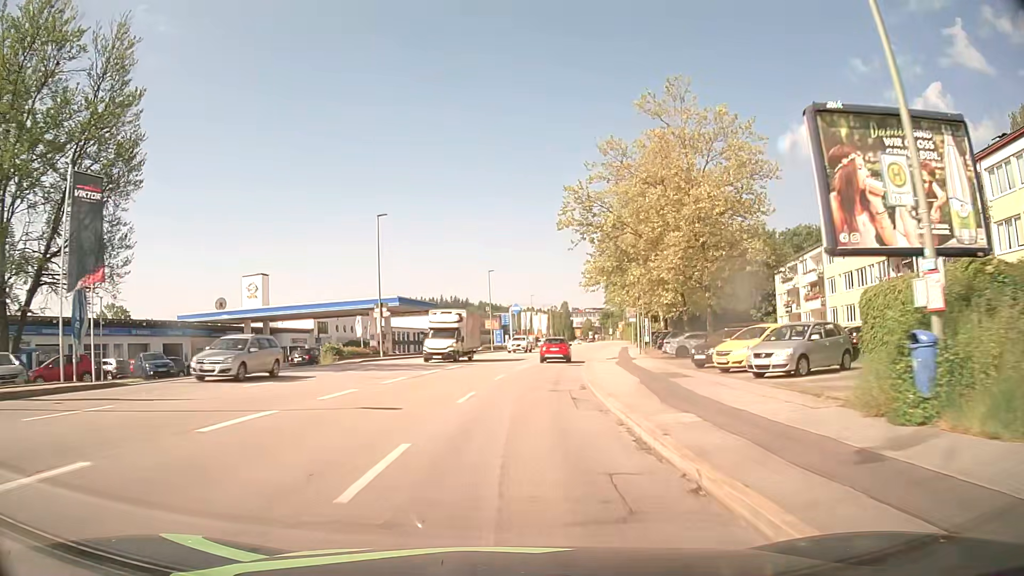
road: tertiary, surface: asphalt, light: Day
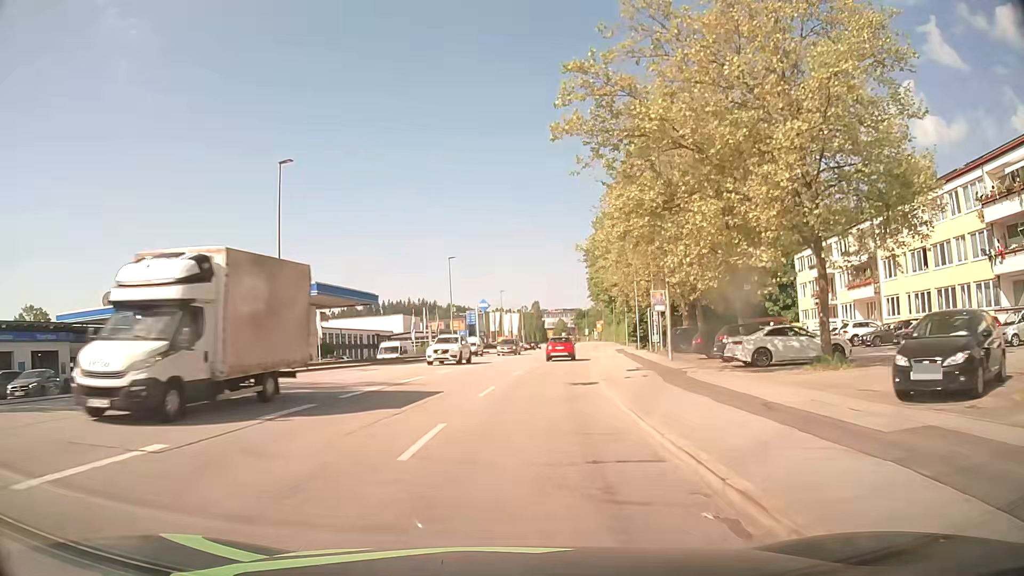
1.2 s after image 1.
(+0.3, +16.0) m; +3°
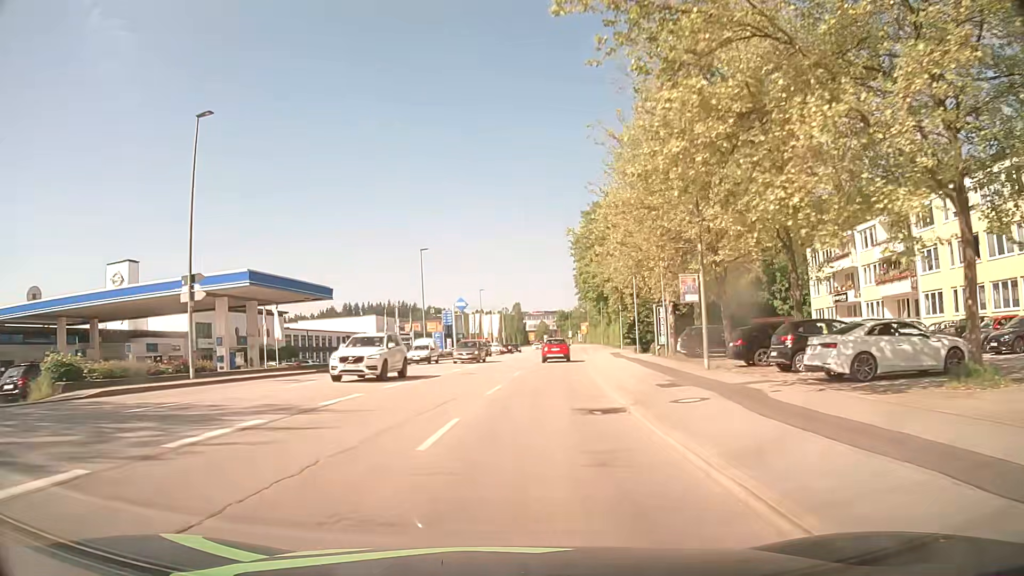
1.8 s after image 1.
(+0.1, +8.0) m; +1°
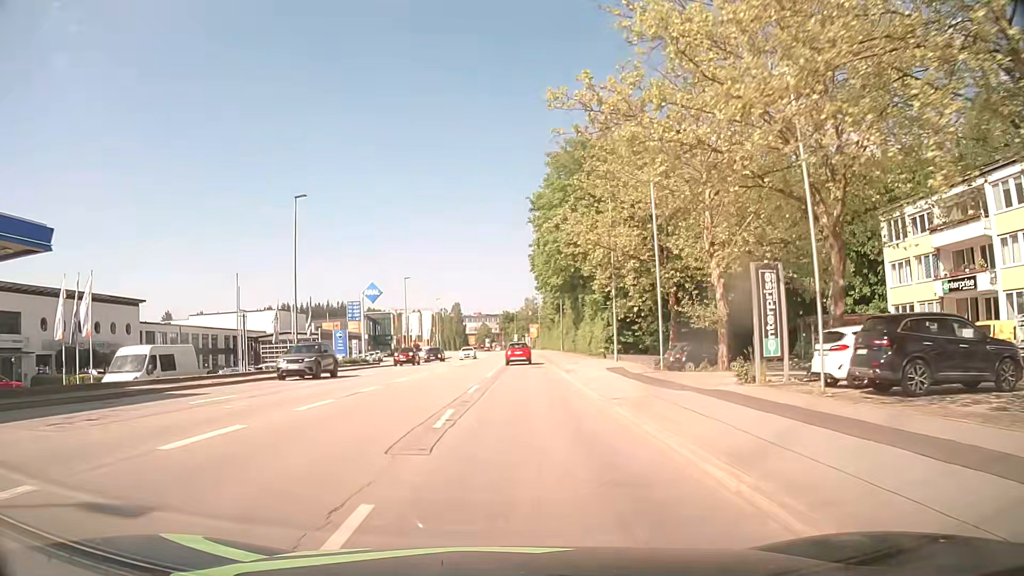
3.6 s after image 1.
(+1.1, +24.0) m; +5°
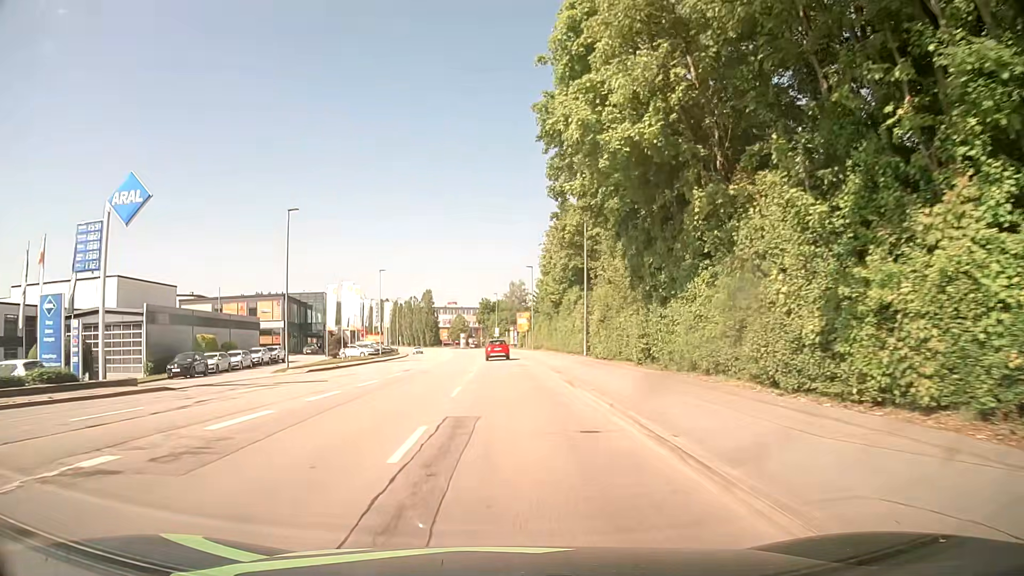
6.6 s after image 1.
(+1.0, +40.3) m; +2°
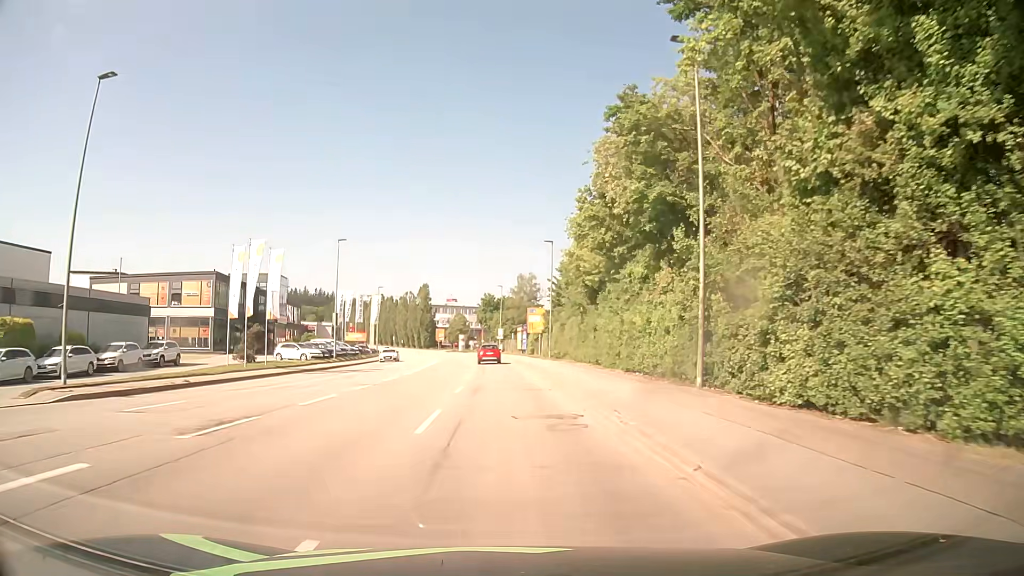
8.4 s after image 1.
(0.0, +24.2) m; 0°
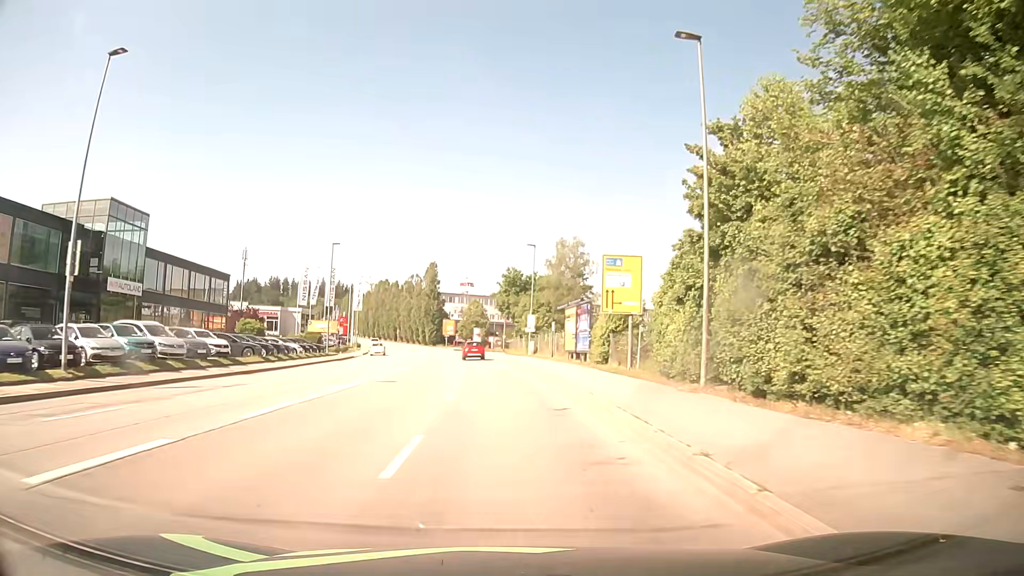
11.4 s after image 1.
(-0.8, +40.3) m; -3°
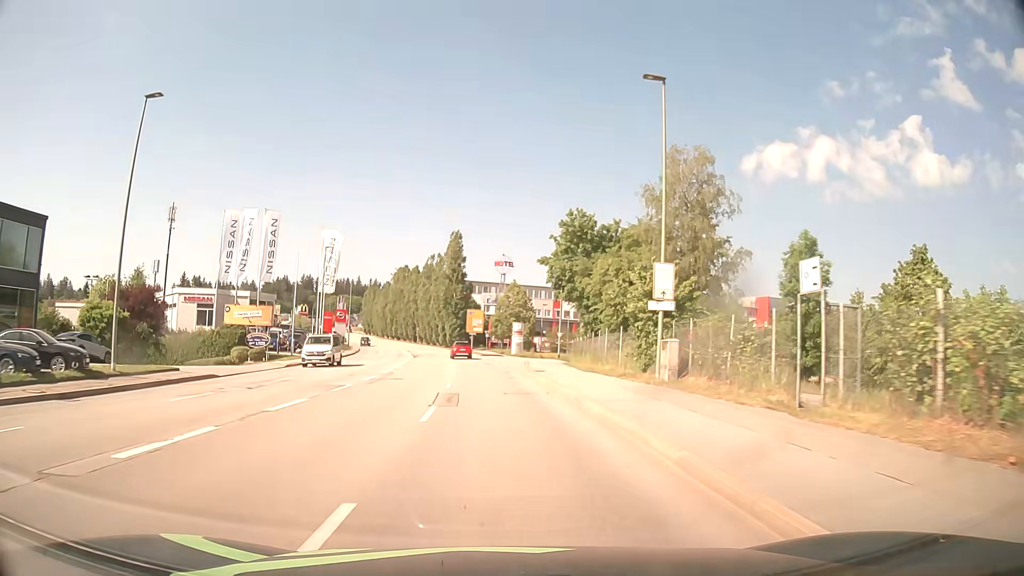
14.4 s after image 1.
(-1.0, +40.4) m; -3°
(0, +10) (0, +20) (-1, +30) (-2, +40) (-3, +50) (-4, +60) (-5, +70) (-7, +80) (-8, +89) (-10, +99) m
